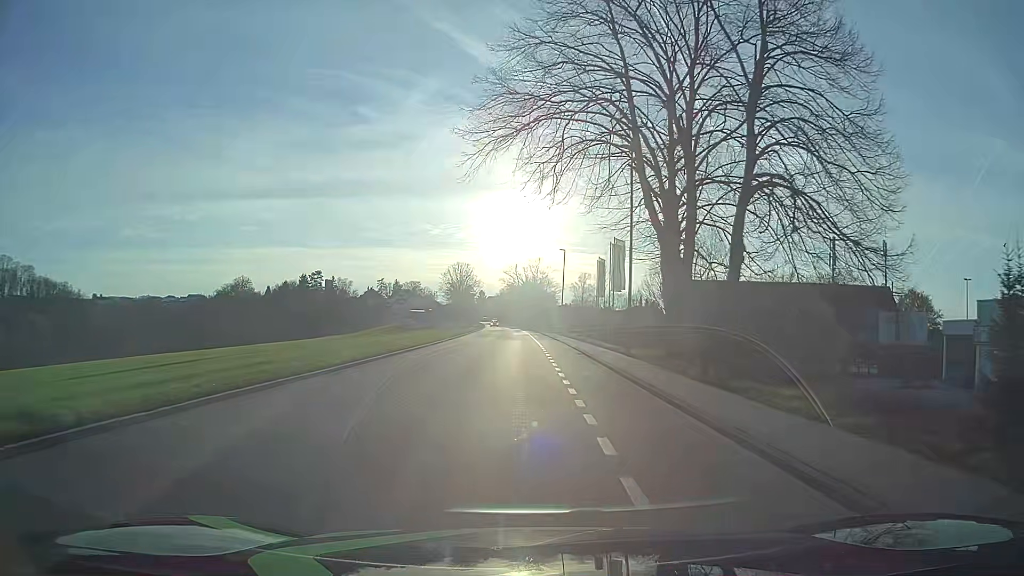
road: tertiary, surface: asphalt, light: Day
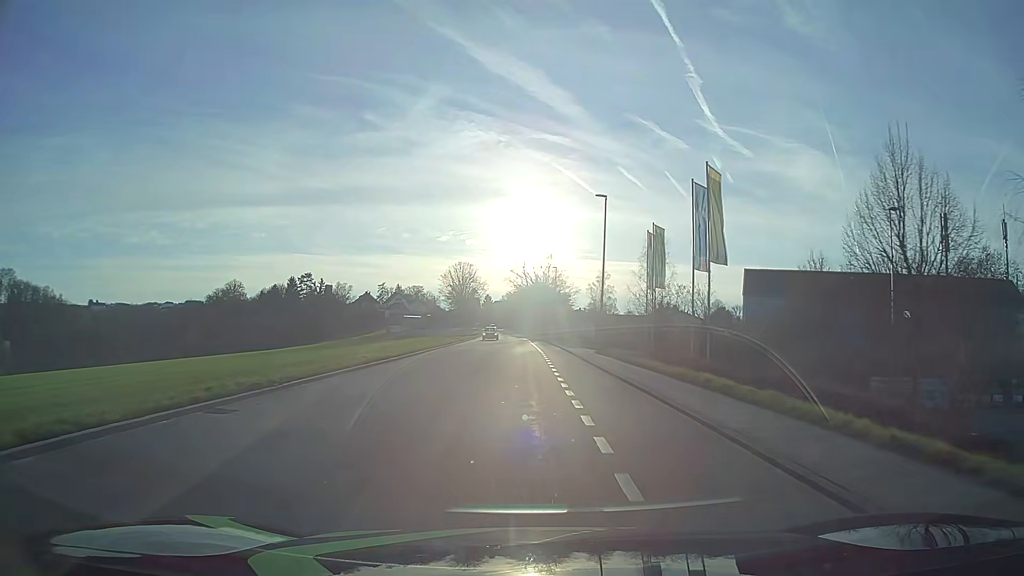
(-0.2, +30.0) m; 0°
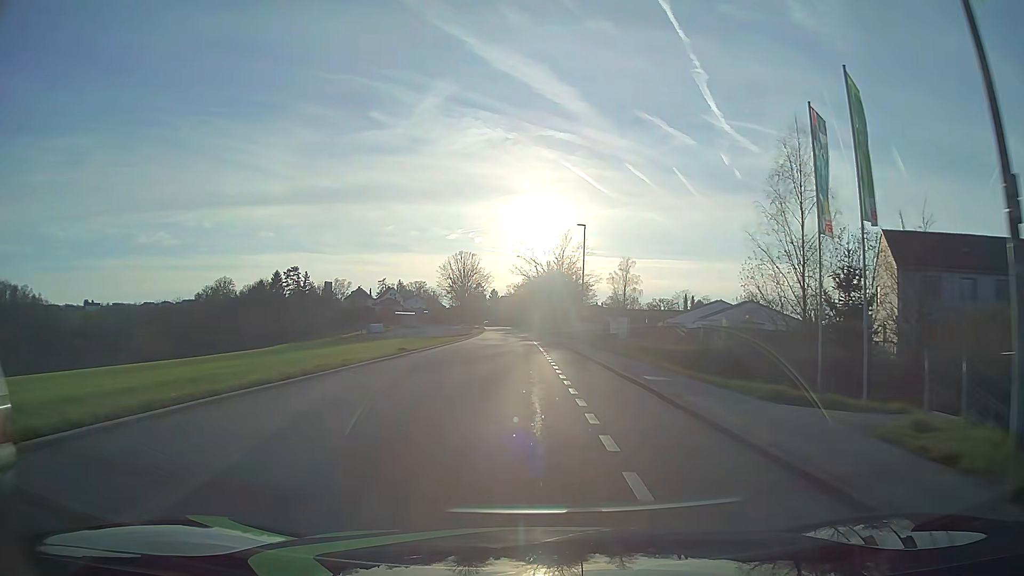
(-0.4, +30.2) m; -1°
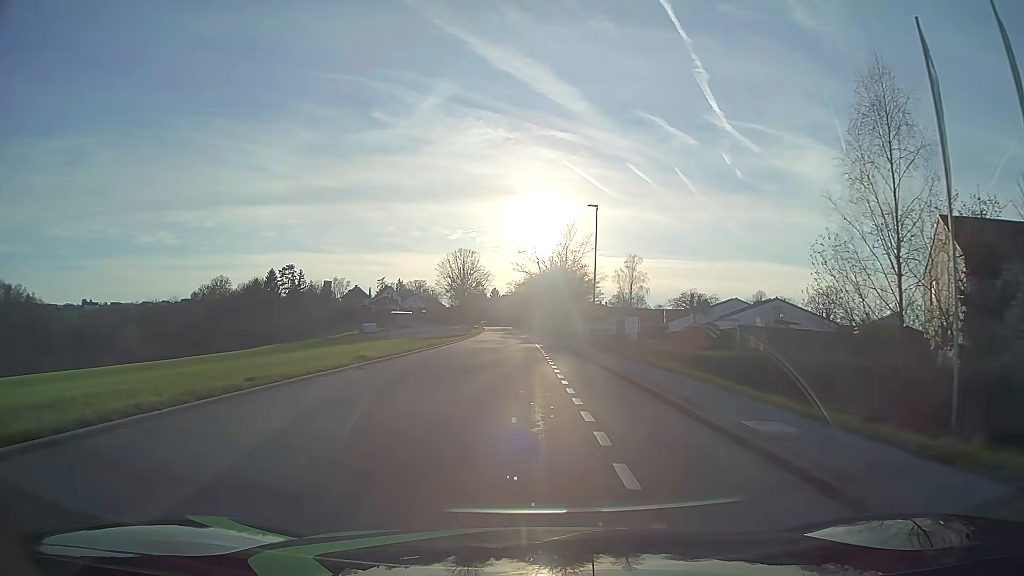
(0.0, +7.6) m; 0°
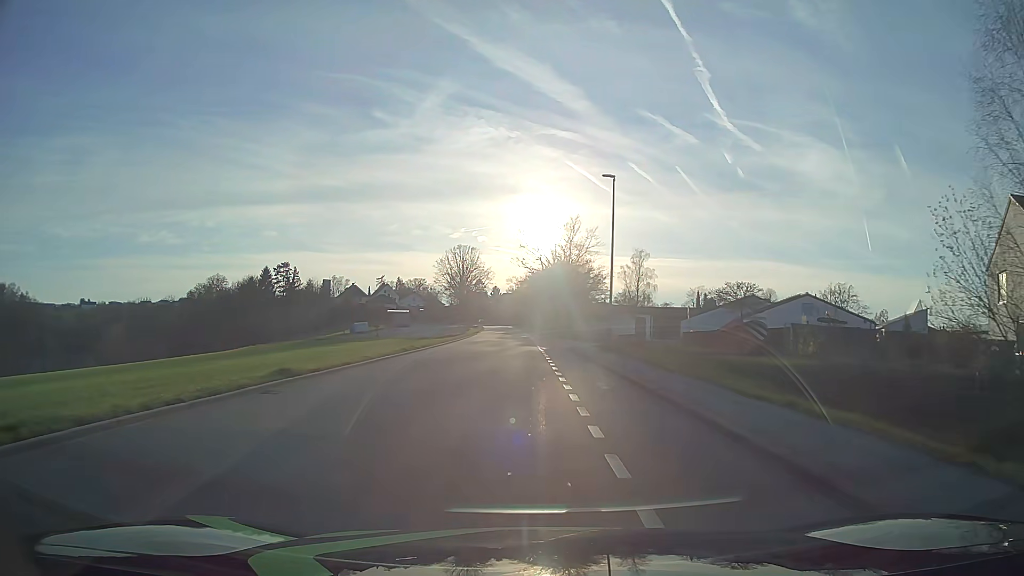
(0.0, +7.6) m; 0°
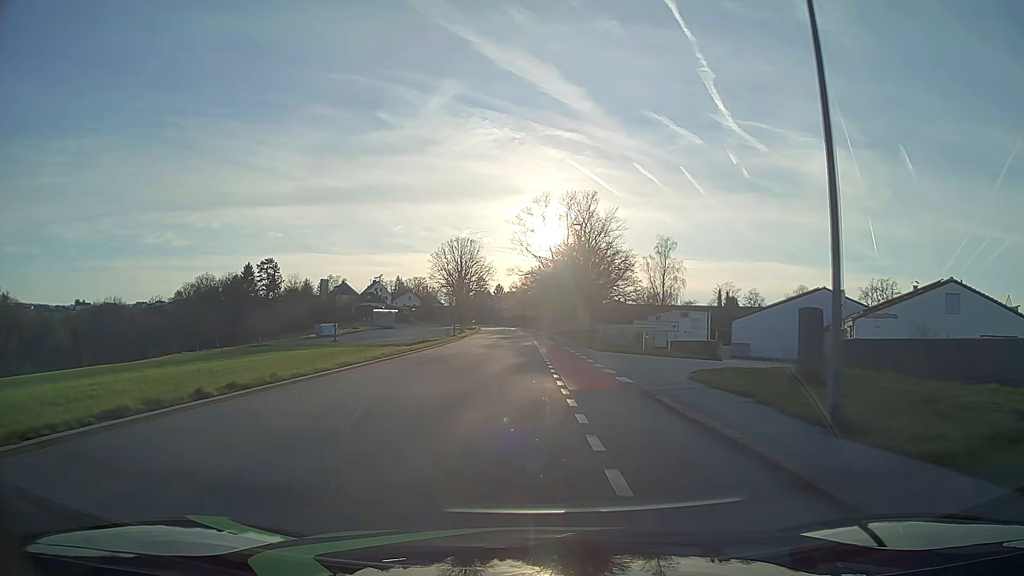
(-0.1, +22.8) m; -1°
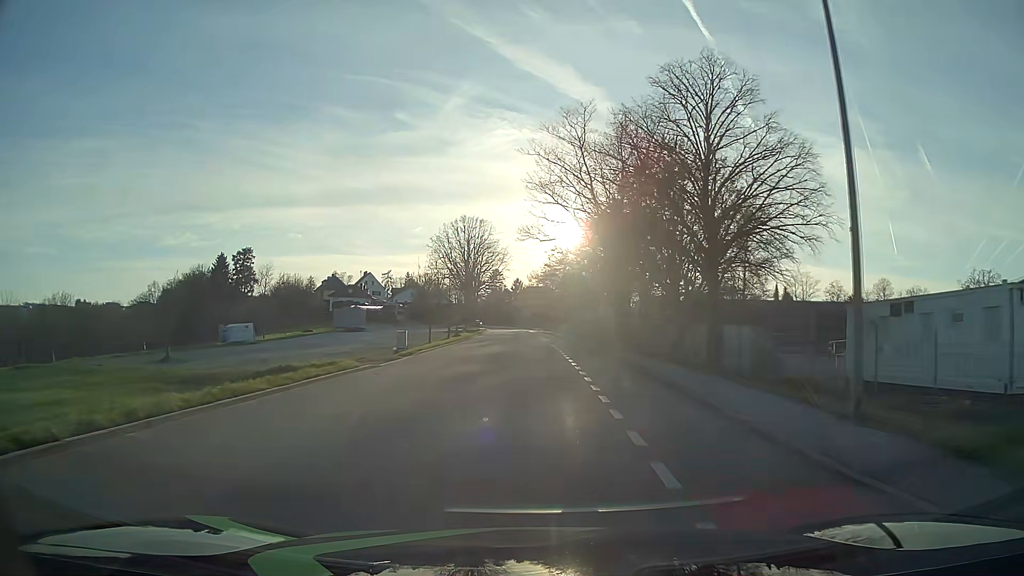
(-0.5, +38.0) m; -2°
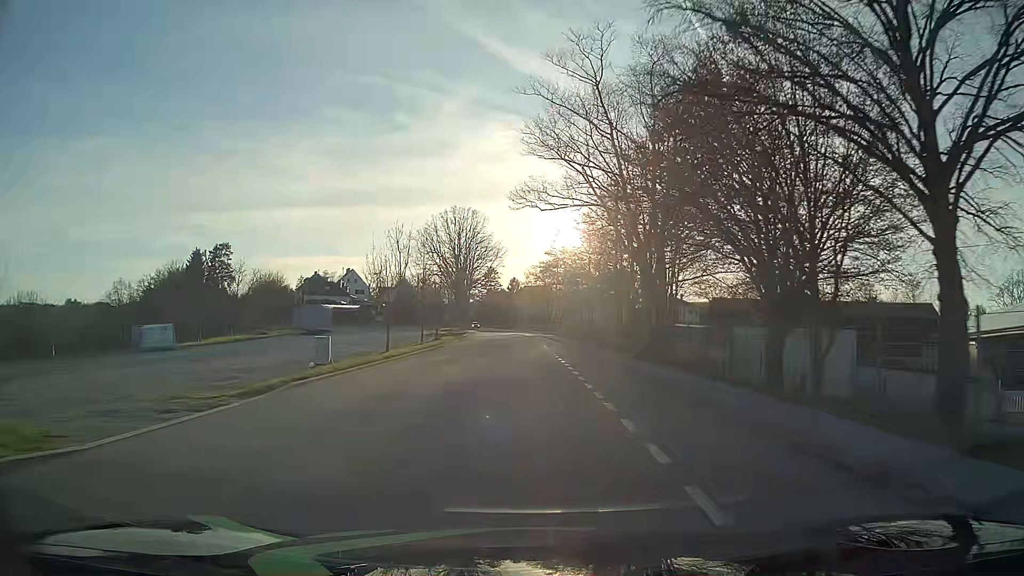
(0.0, +15.0) m; 0°
(0, +10) (0, +20) (0, +30) (0, +40) (0, +50) (-1, +60) (-1, +70) (-2, +80) (-2, +90) (-3, +100) m
